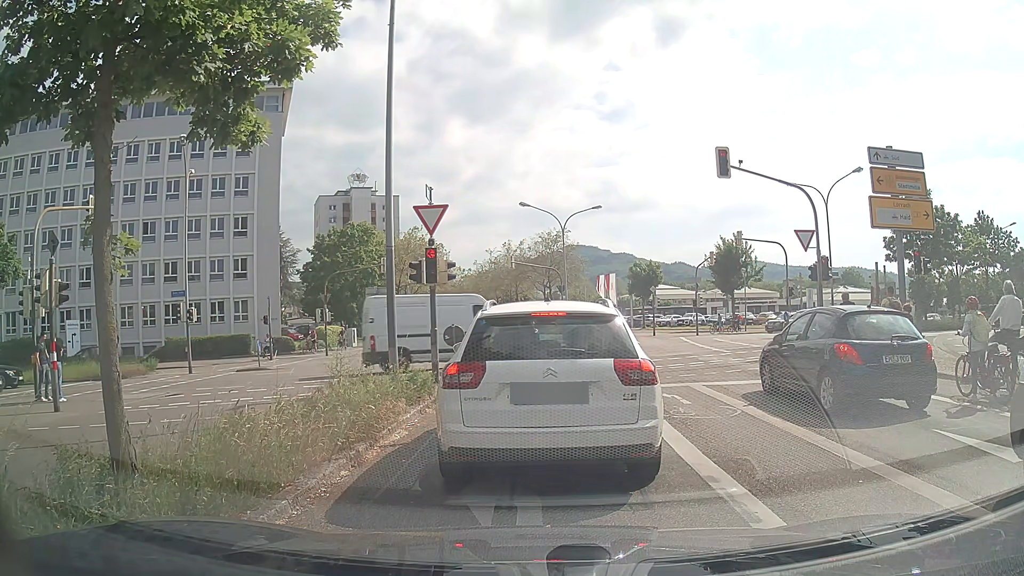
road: secondary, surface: asphalt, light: Day
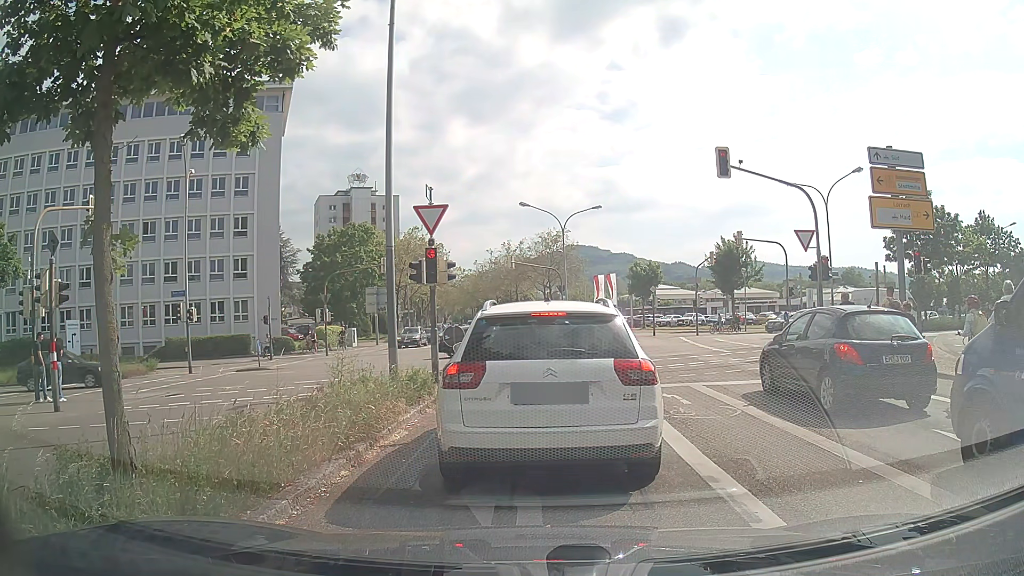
(0.0, 0.0) m; 0°
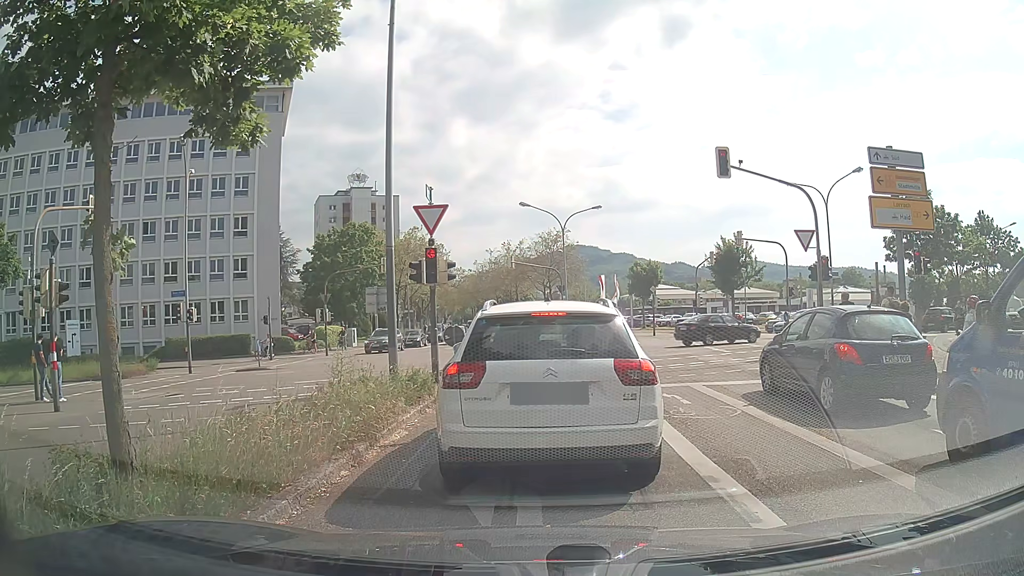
(0.0, 0.0) m; 0°
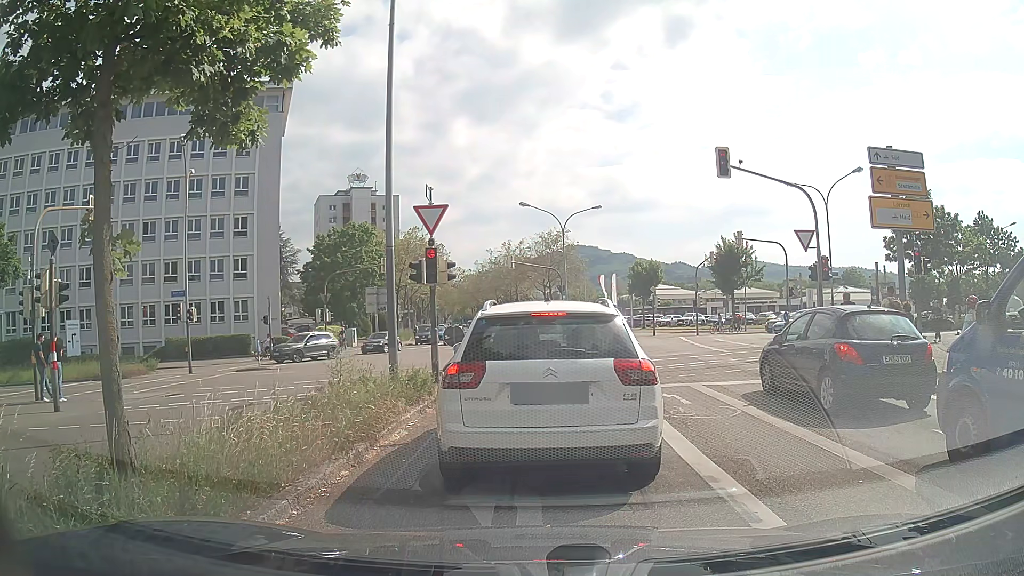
(0.0, 0.0) m; 0°
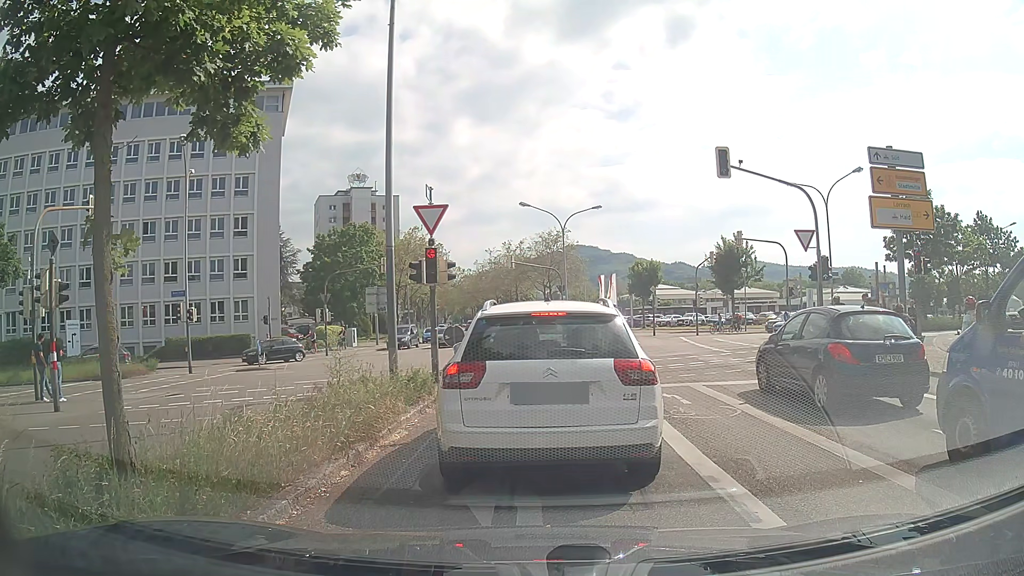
(0.0, 0.0) m; 0°
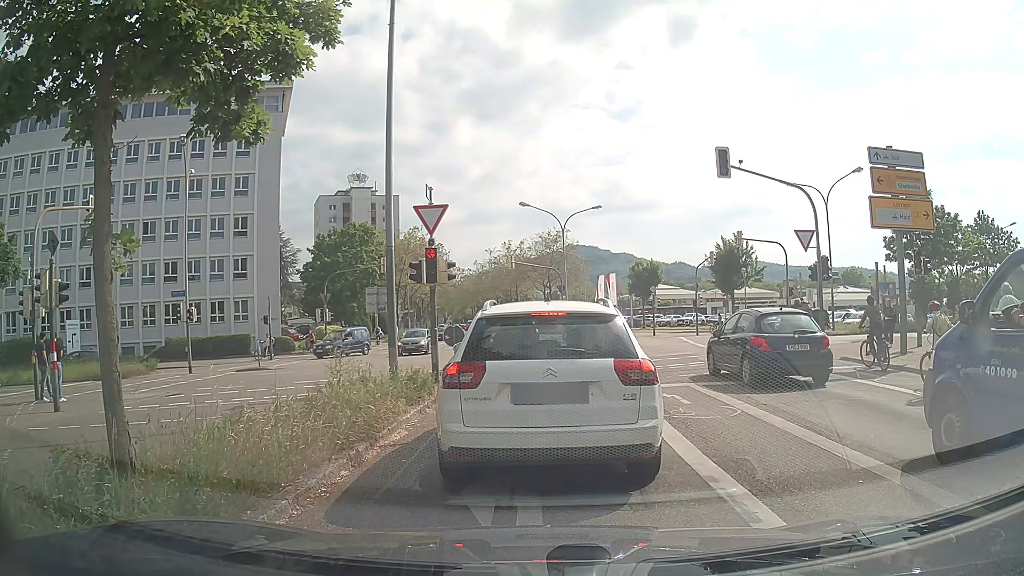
(0.0, 0.0) m; 0°
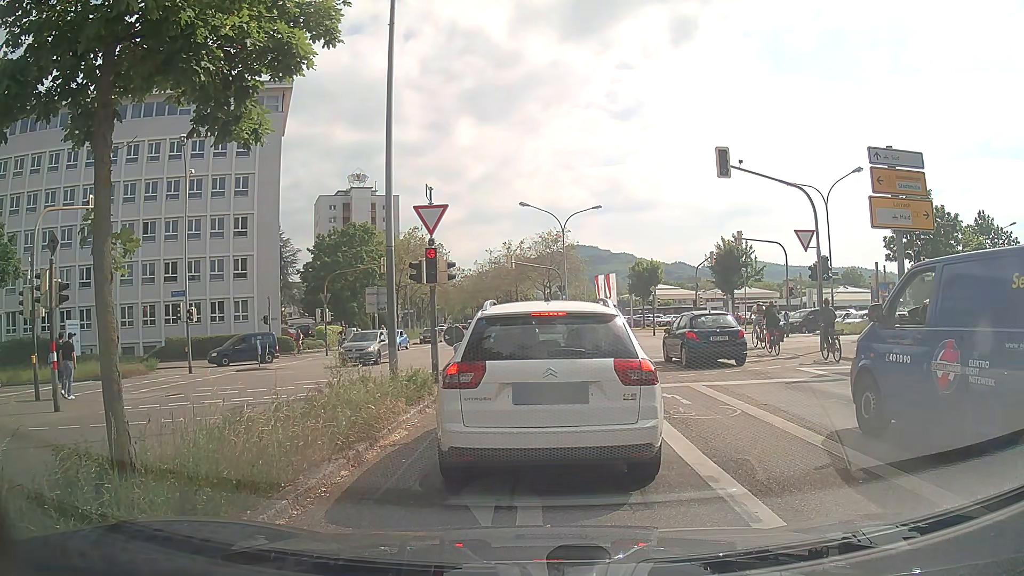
(0.0, 0.0) m; 0°
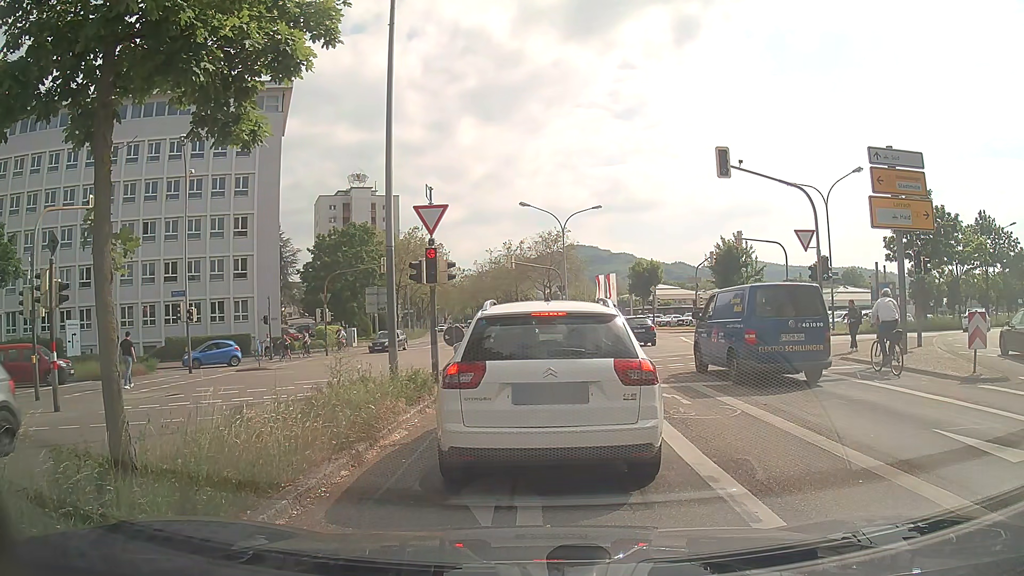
(0.0, 0.0) m; 0°
